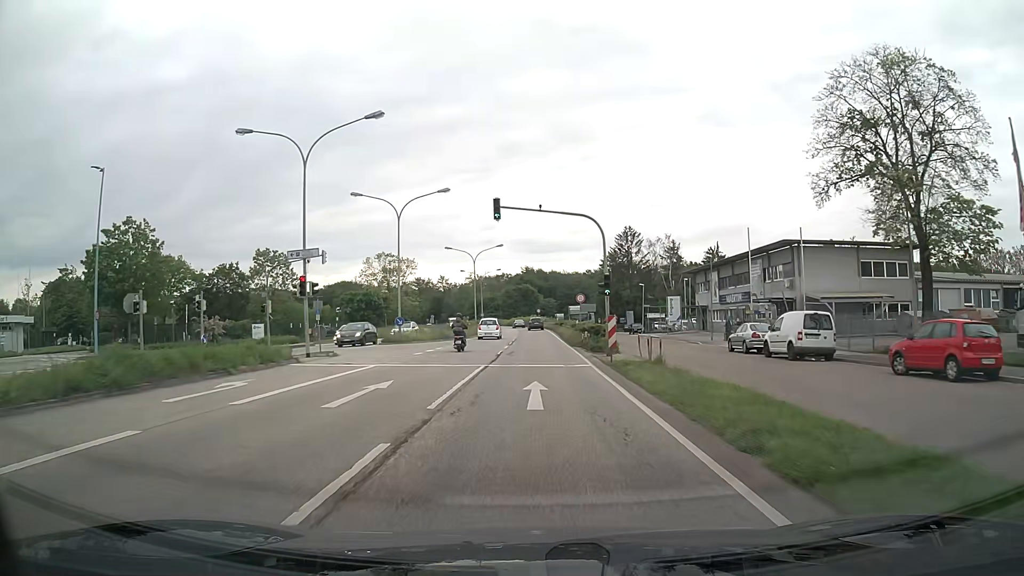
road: primary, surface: asphalt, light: Day
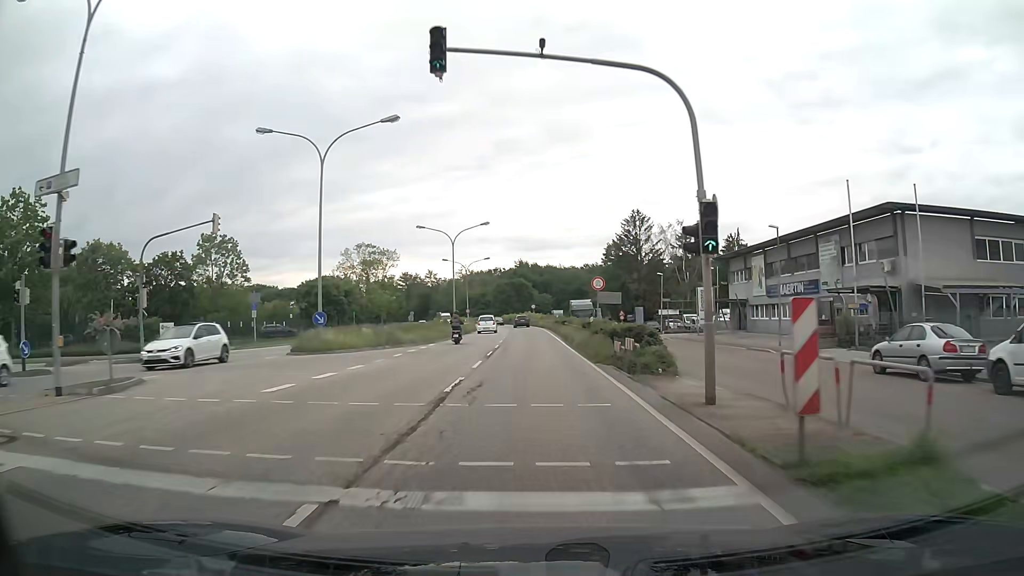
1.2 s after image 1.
(0.0, +15.6) m; 0°
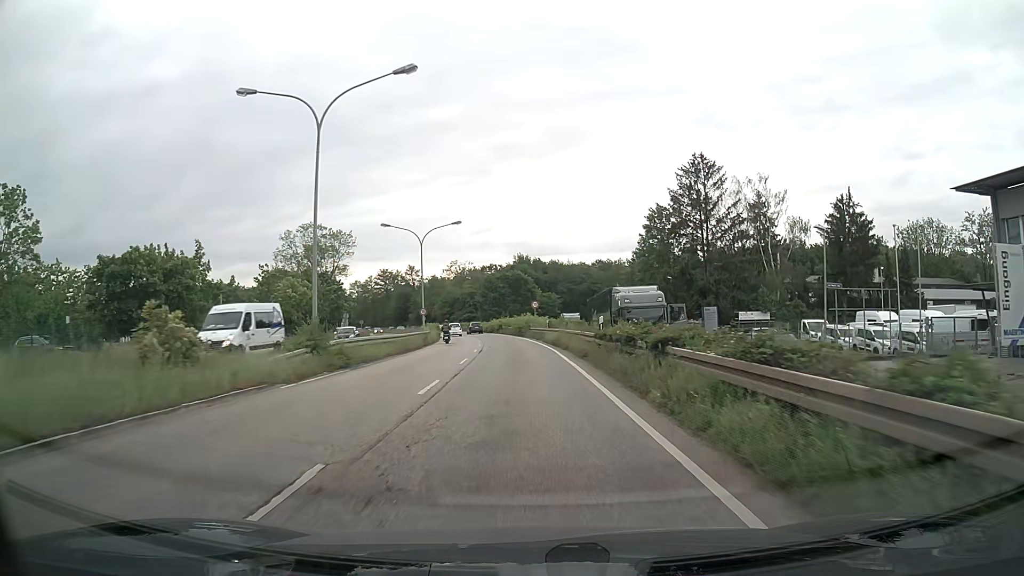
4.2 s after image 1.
(+0.2, +39.3) m; 0°
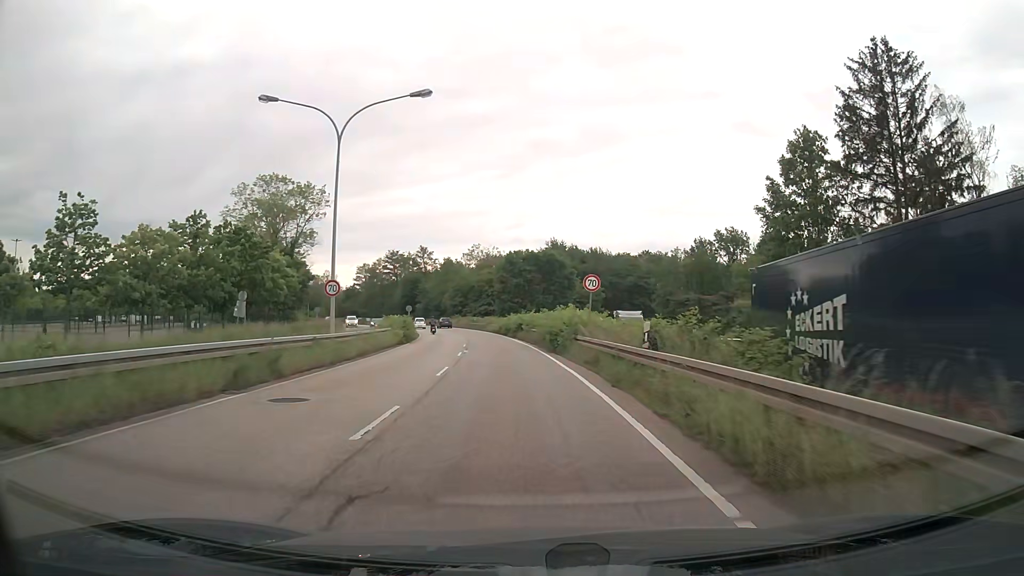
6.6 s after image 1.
(-0.5, +31.9) m; -2°
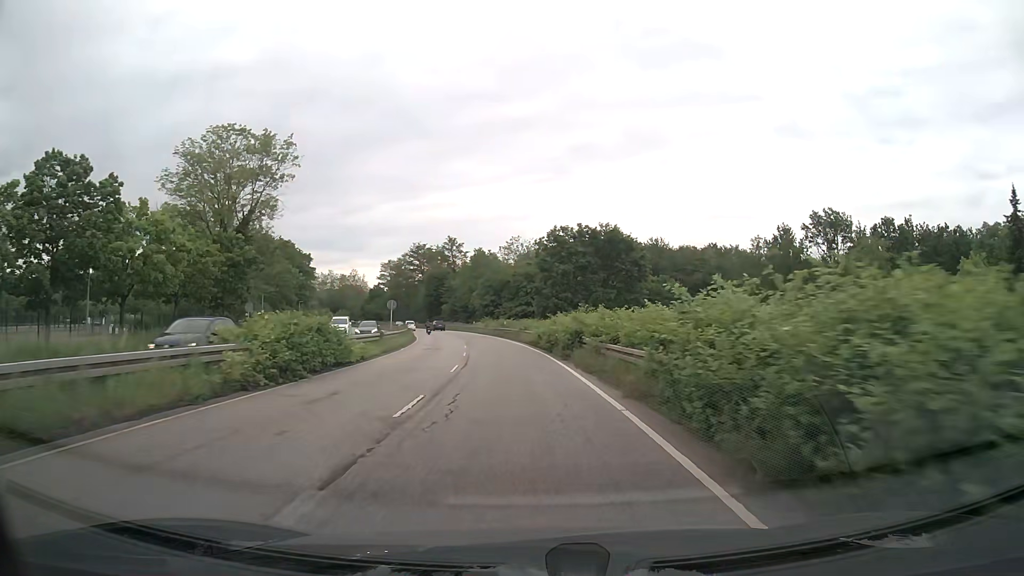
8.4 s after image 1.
(-0.8, +25.4) m; -4°
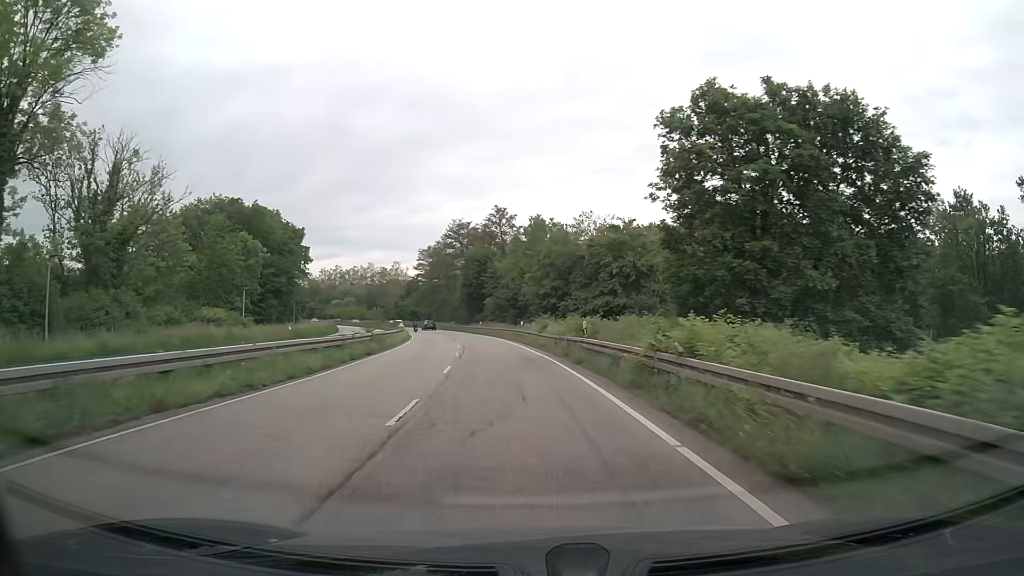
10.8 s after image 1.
(-1.8, +37.3) m; -6°
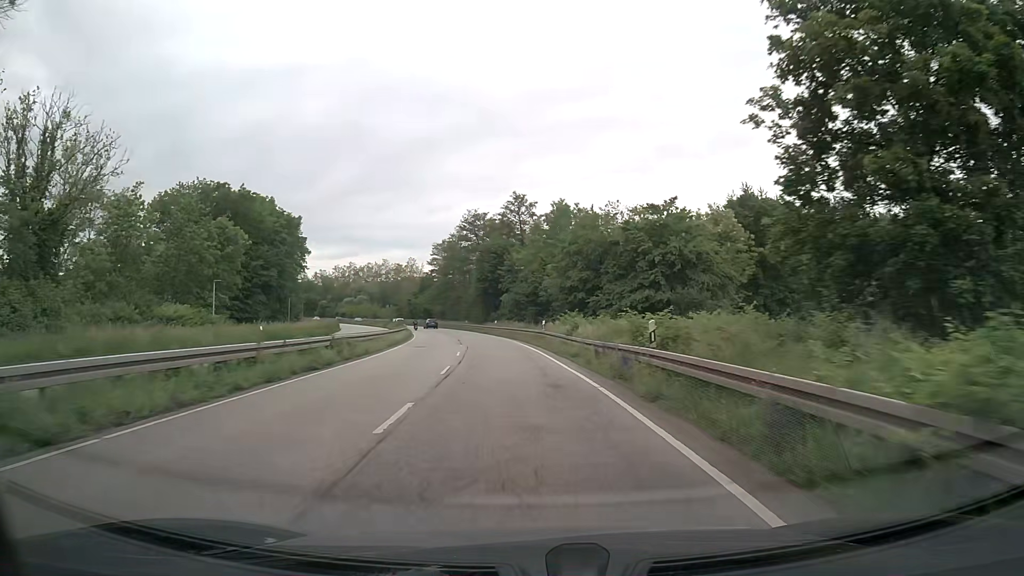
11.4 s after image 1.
(-0.1, +9.8) m; -1°
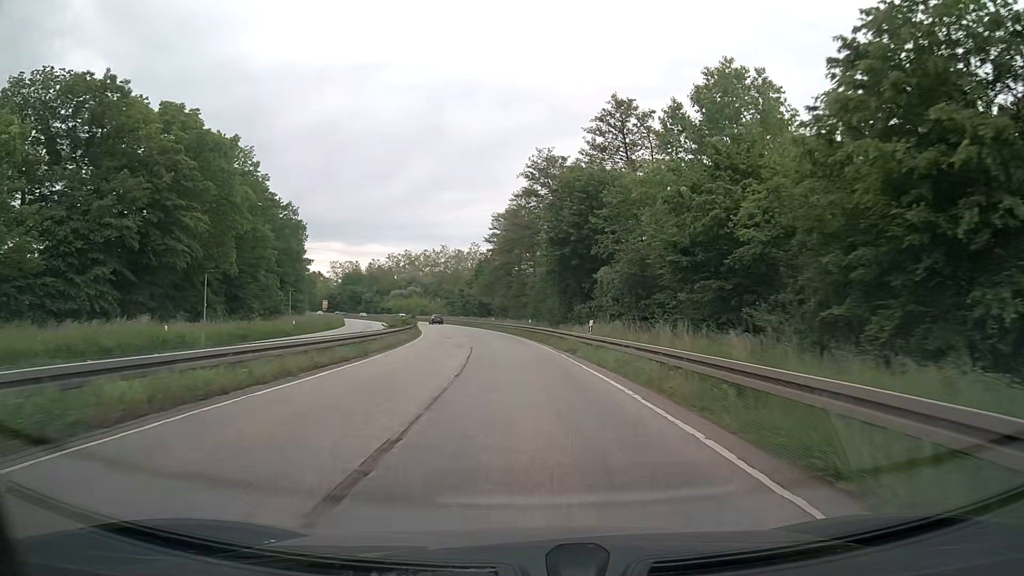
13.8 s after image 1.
(-2.6, +39.9) m; -7°
(0, +10) (-1, +20) (-1, +30) (-2, +40) (-3, +50) (-5, +60) (-6, +70) (-8, +79) (-11, +89) (-13, +99) m
